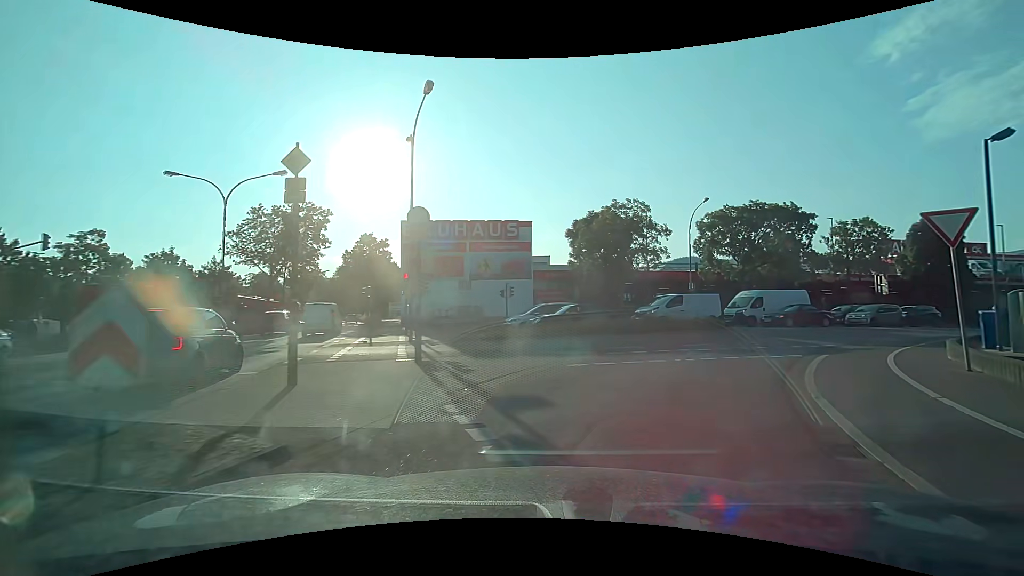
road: secondary_link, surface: asphalt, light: Day
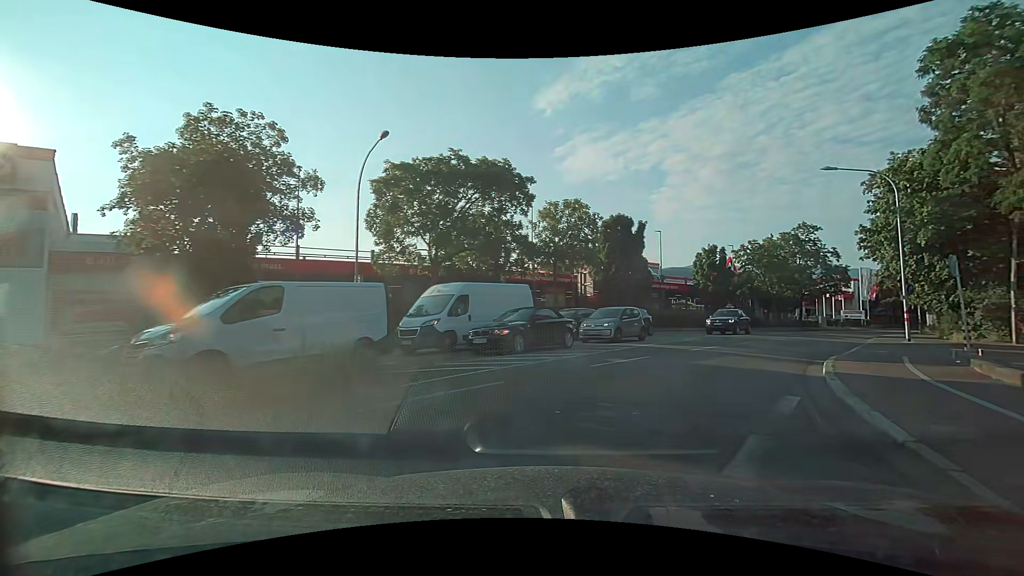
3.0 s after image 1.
(+5.5, +17.5) m; +35°
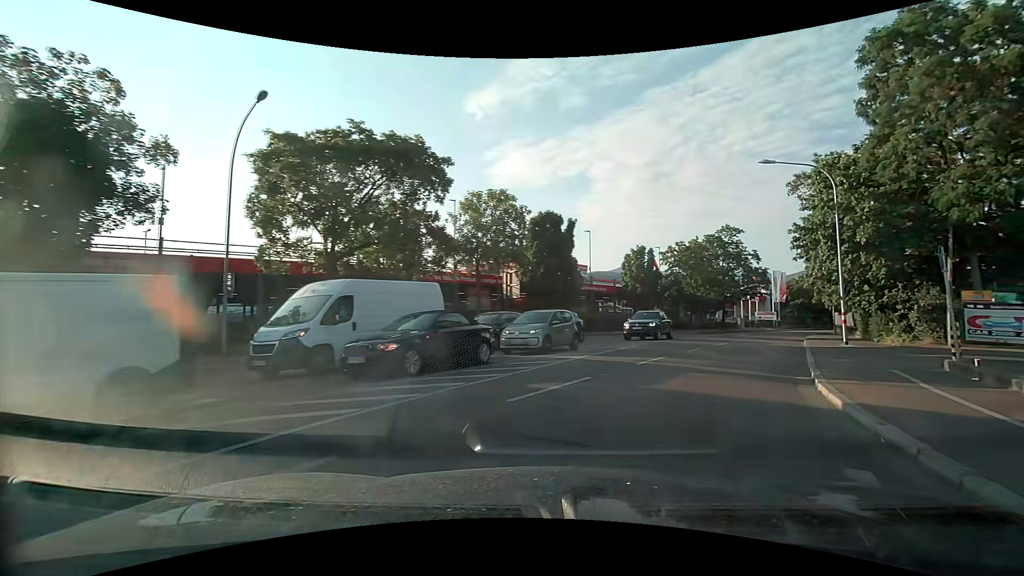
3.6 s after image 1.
(+0.2, +4.0) m; +8°
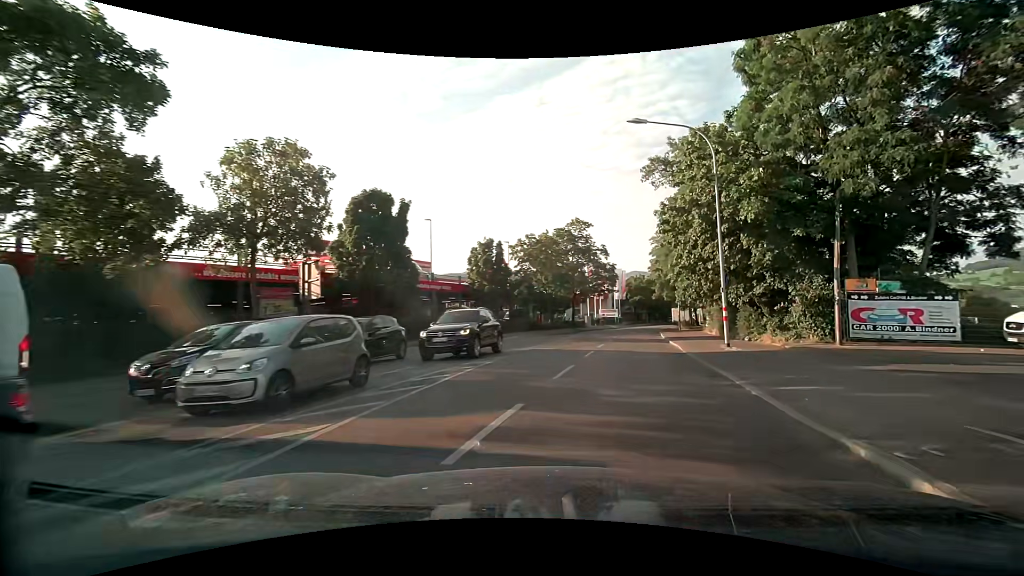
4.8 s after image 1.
(+1.3, +8.2) m; +16°
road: secondary
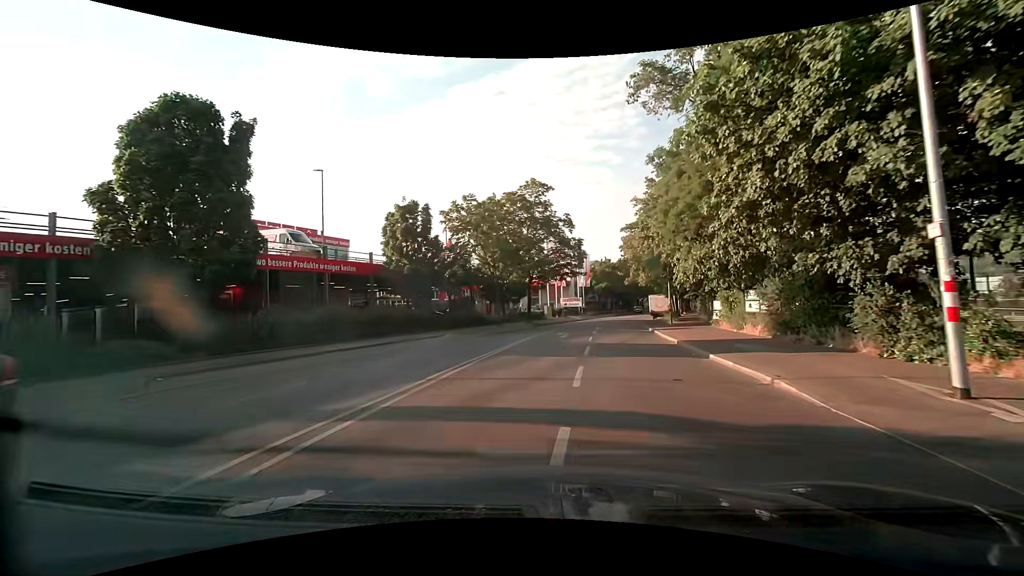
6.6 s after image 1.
(+1.0, +13.9) m; +4°
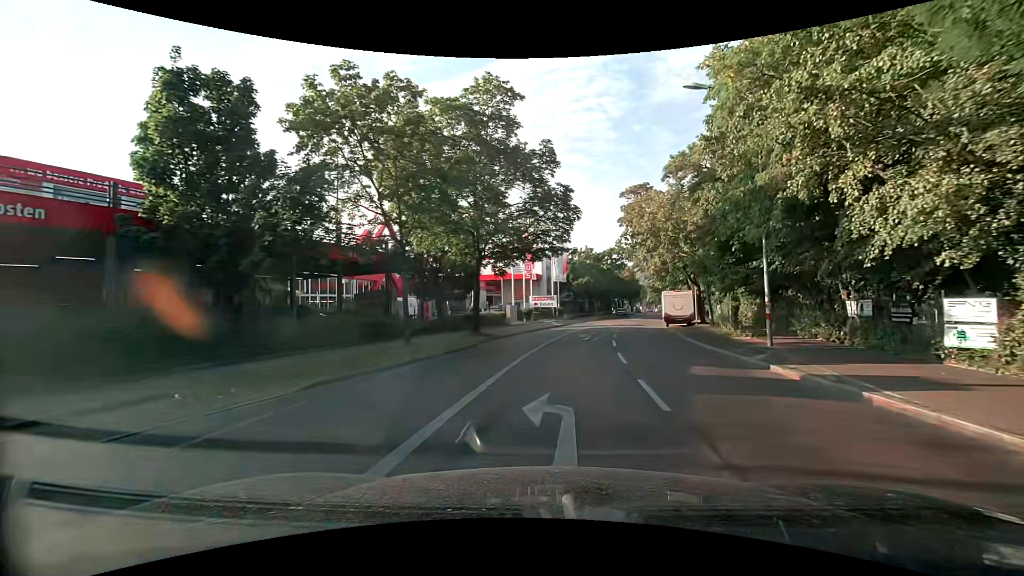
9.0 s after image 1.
(+0.4, +20.0) m; +4°
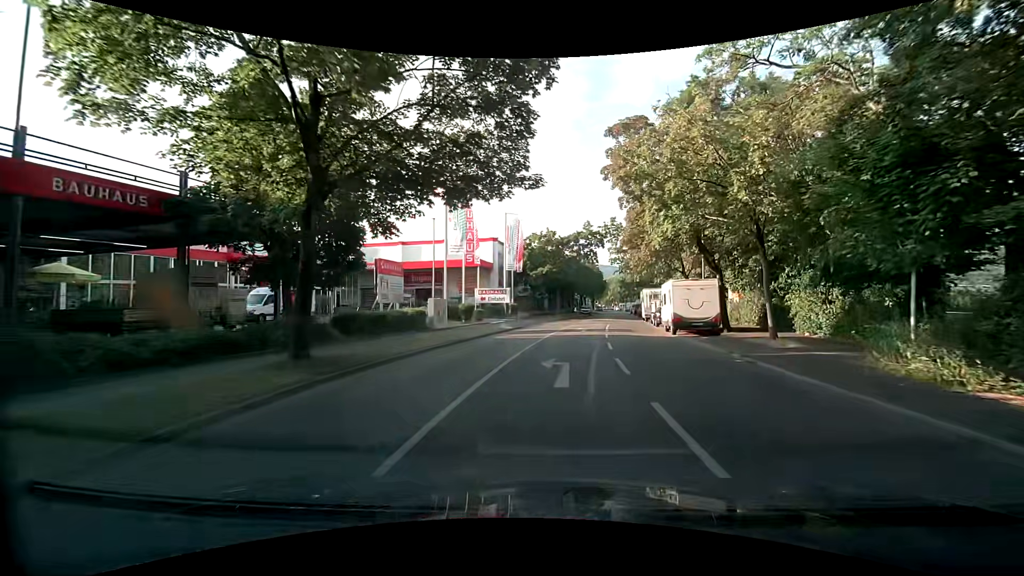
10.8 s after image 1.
(+0.5, +14.7) m; +4°
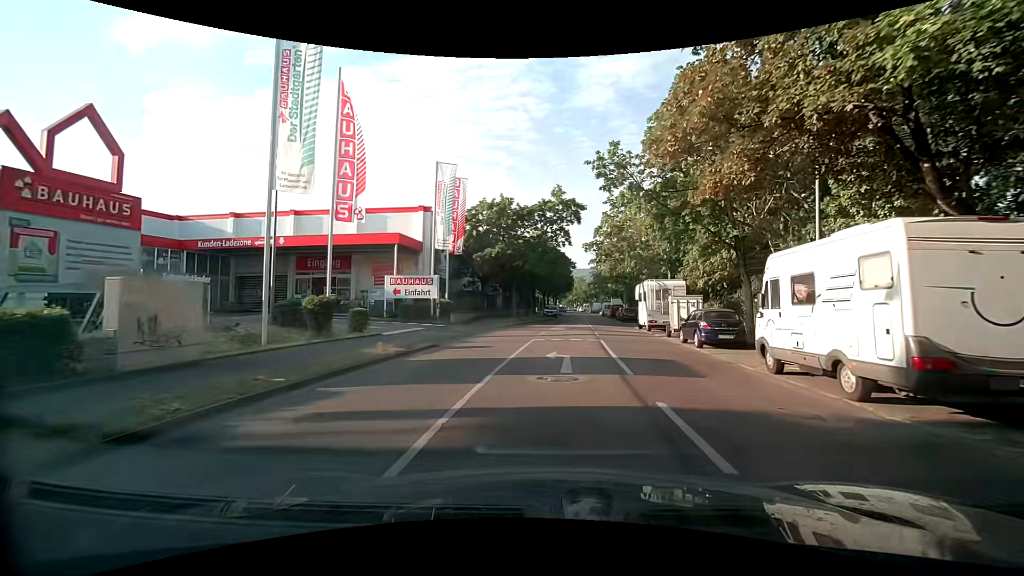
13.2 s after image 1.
(+0.8, +17.9) m; +5°
